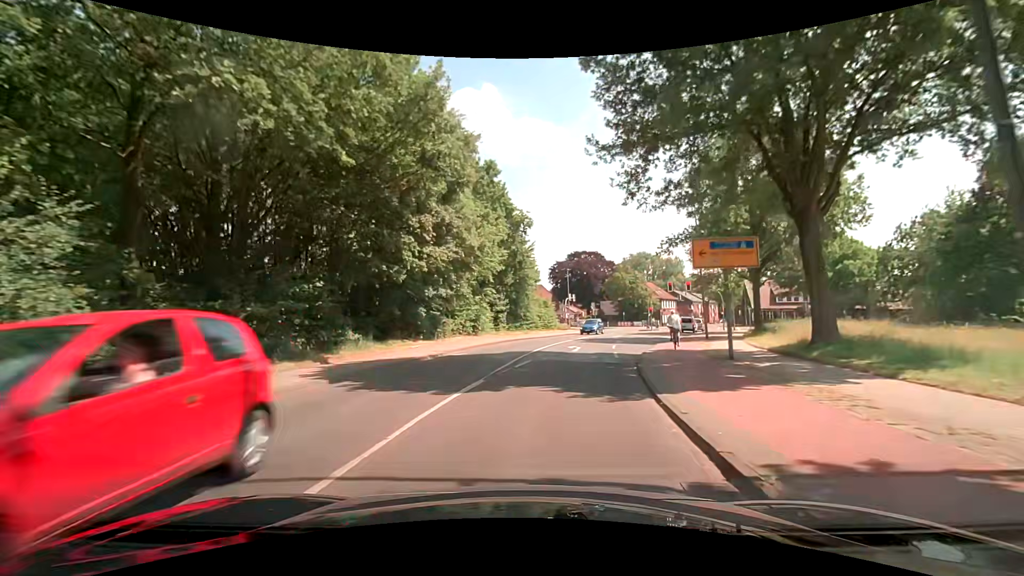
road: secondary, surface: asphalt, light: Day
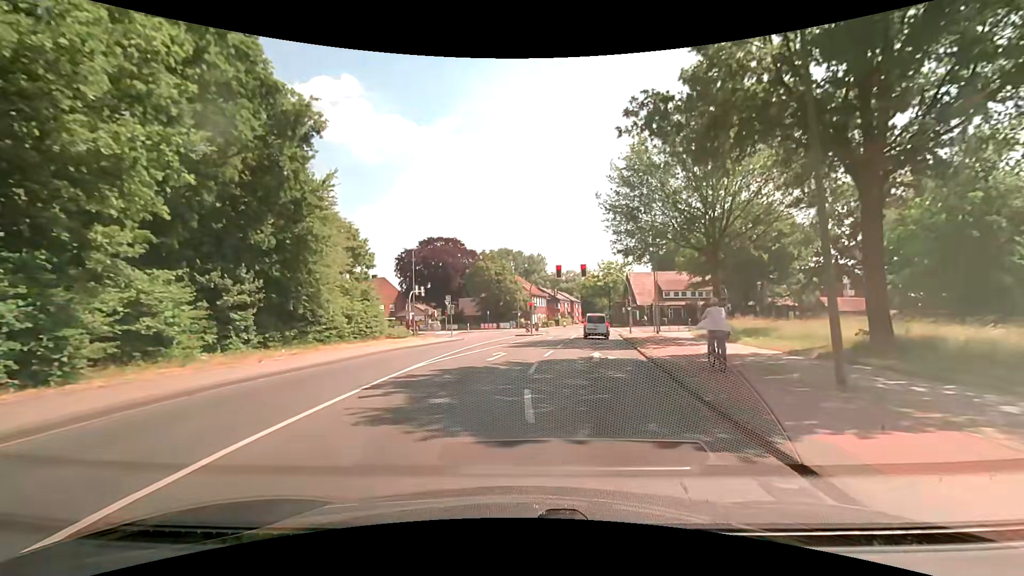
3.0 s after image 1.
(+3.5, +24.9) m; +17°
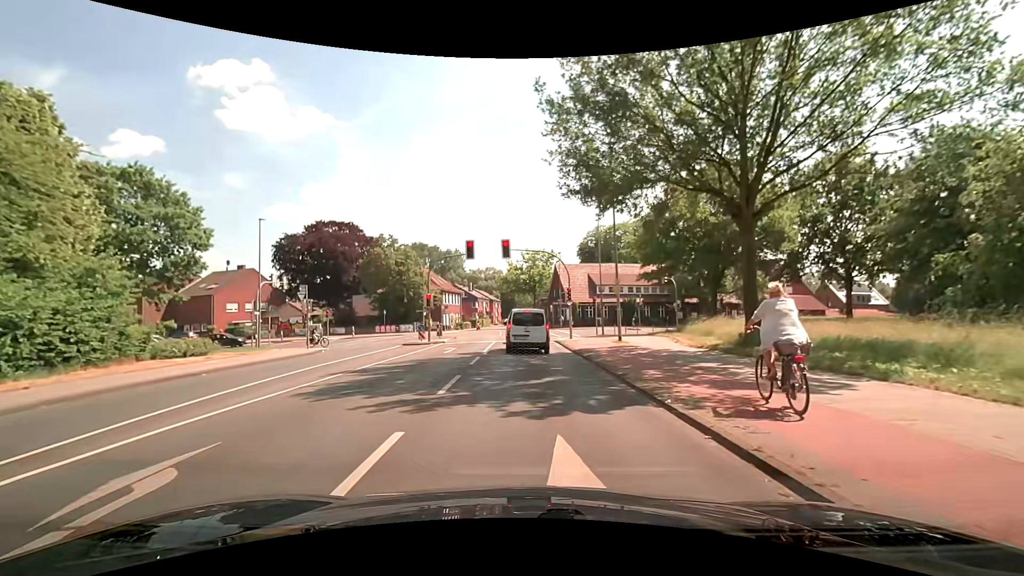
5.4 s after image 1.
(+1.3, +15.4) m; +8°
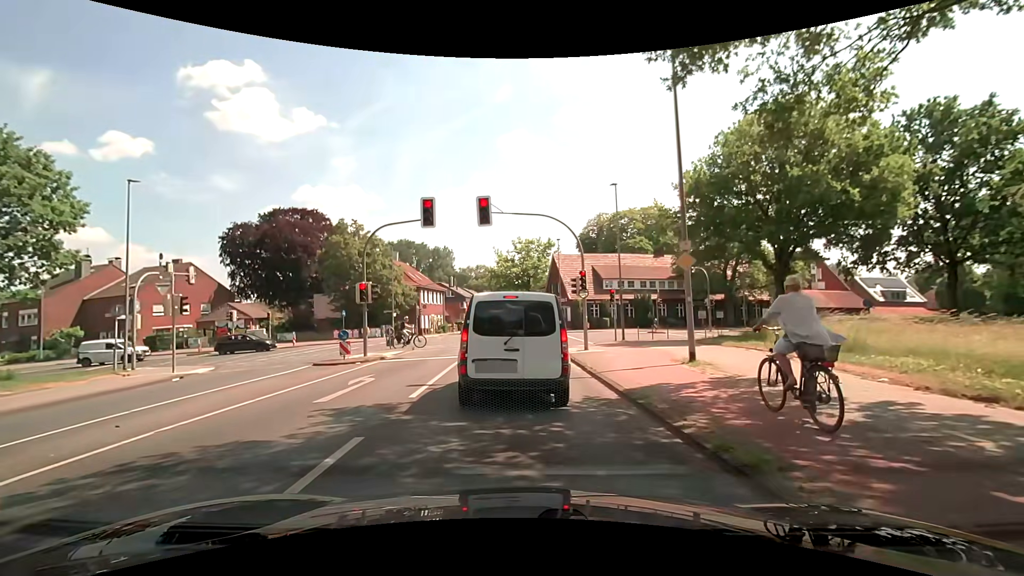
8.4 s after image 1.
(+0.4, +11.9) m; +2°
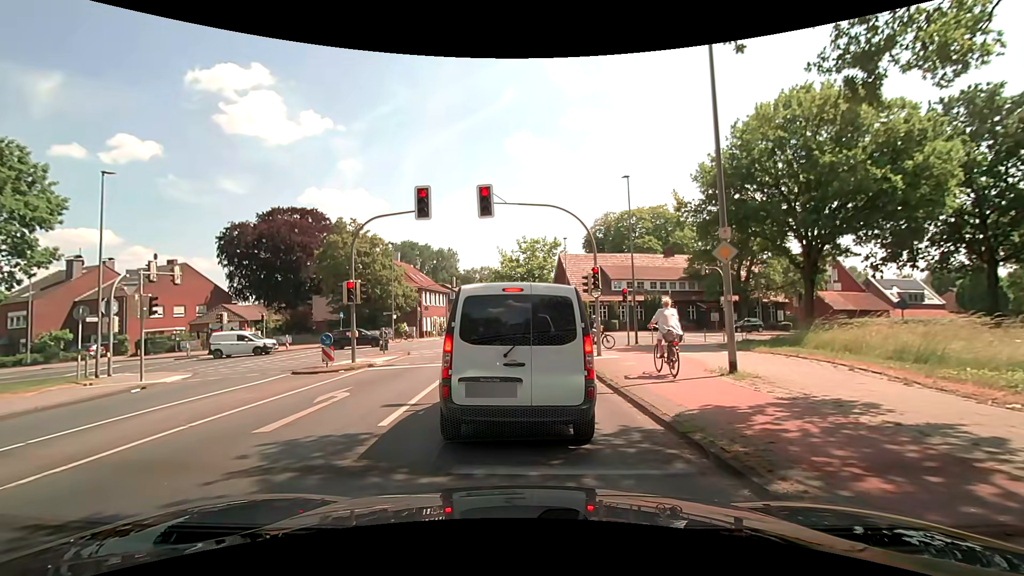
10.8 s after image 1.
(0.0, +2.1) m; 0°
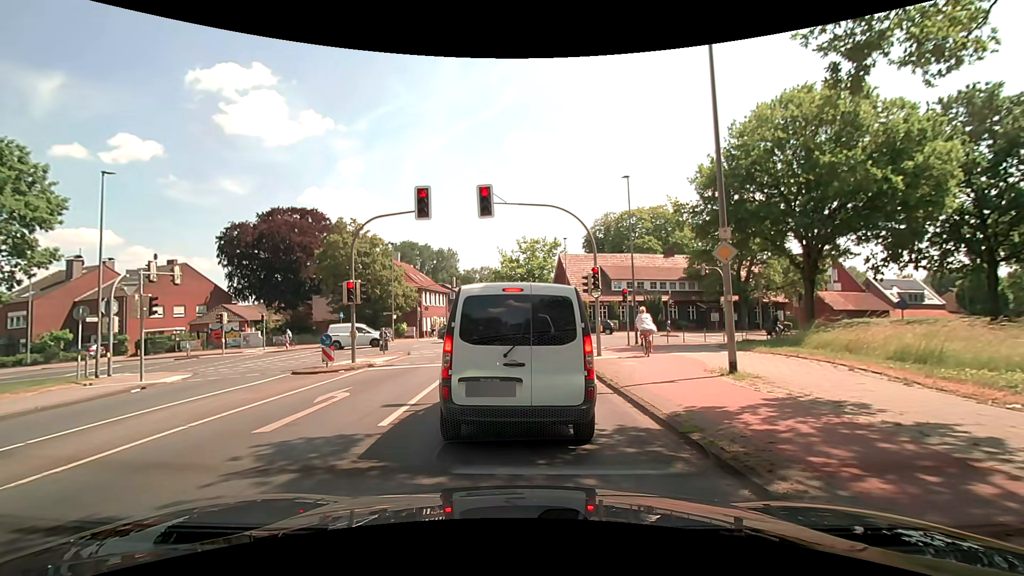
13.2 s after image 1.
(0.0, +0.1) m; 0°
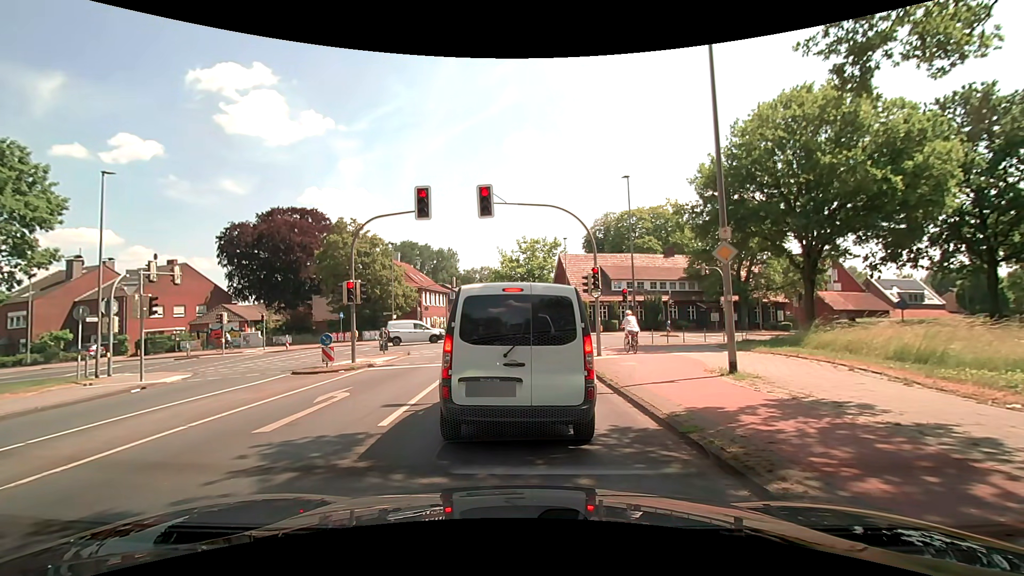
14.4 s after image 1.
(0.0, 0.0) m; 0°
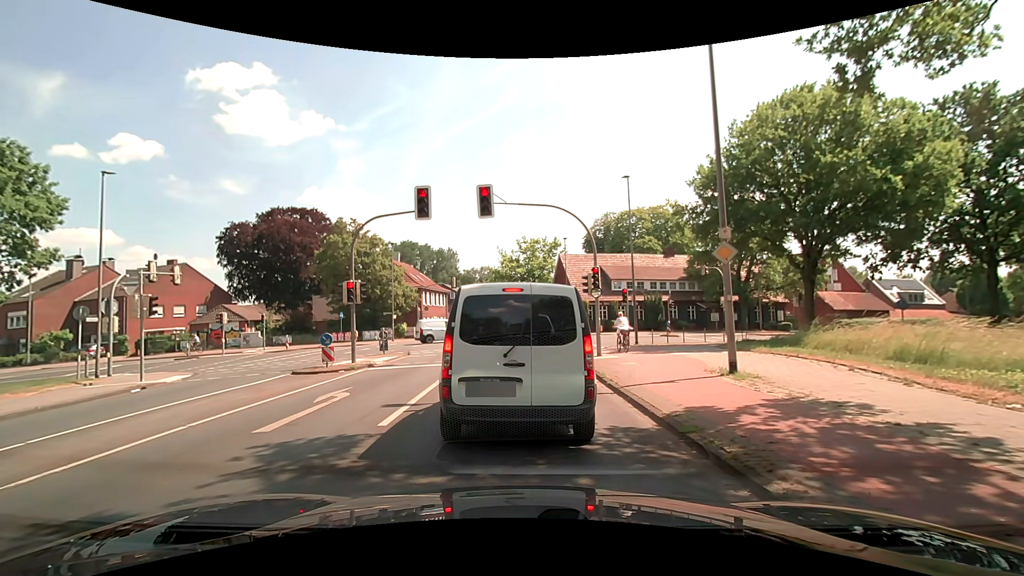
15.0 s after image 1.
(0.0, 0.0) m; 0°
